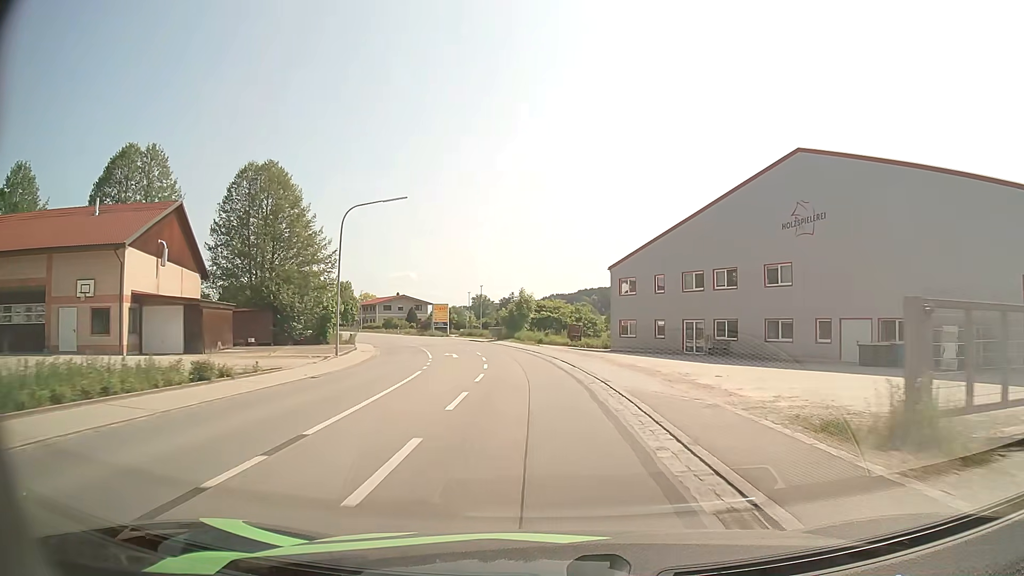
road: secondary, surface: asphalt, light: Day
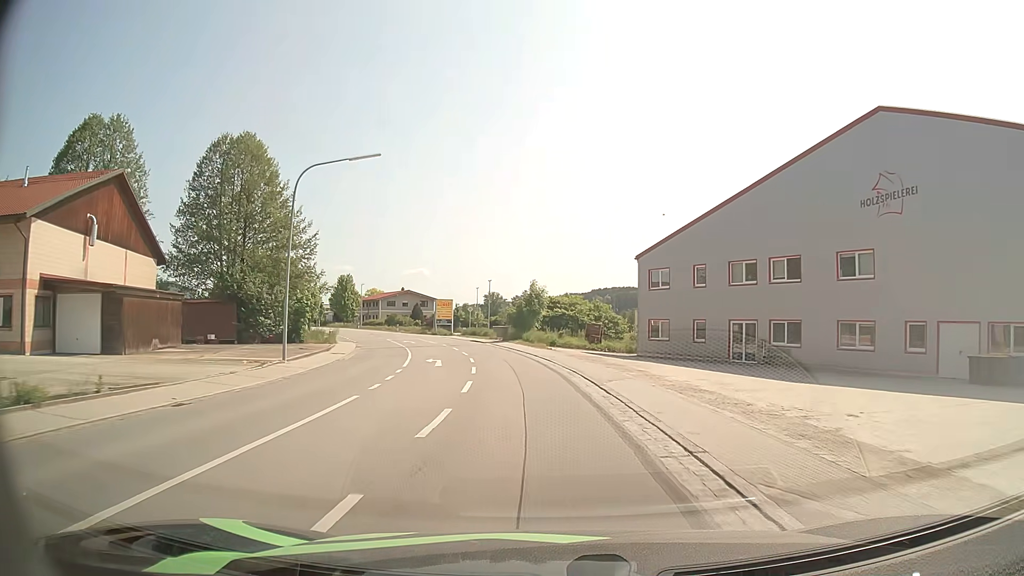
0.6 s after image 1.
(0.0, +8.8) m; -1°
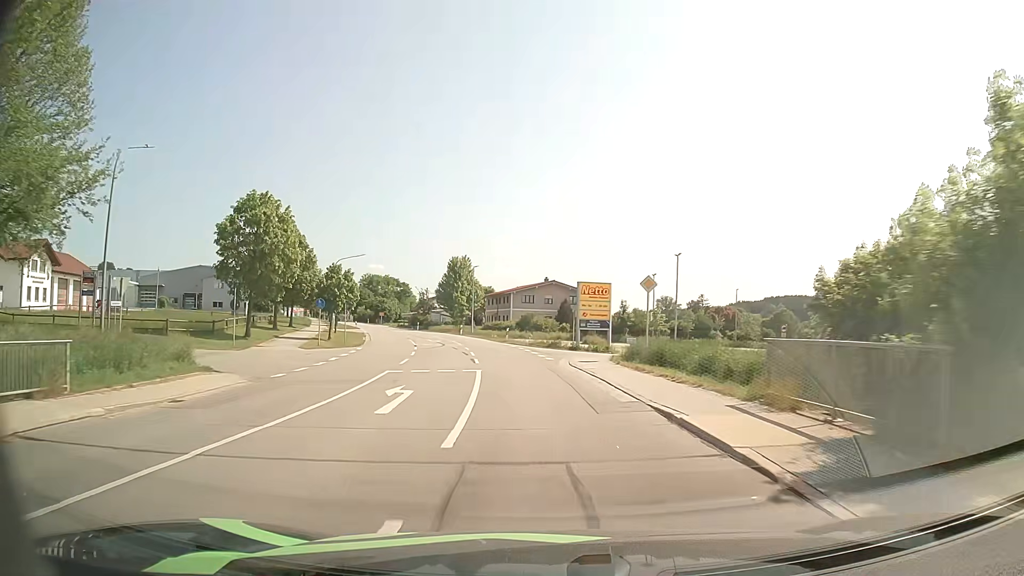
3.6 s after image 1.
(-4.8, +42.5) m; -14°
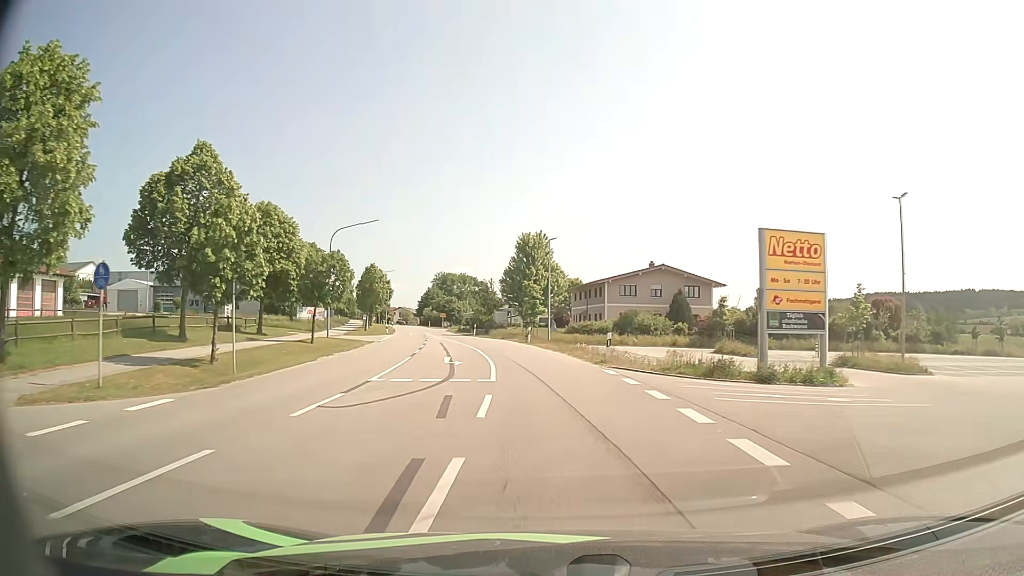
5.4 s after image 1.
(-1.8, +26.3) m; -7°
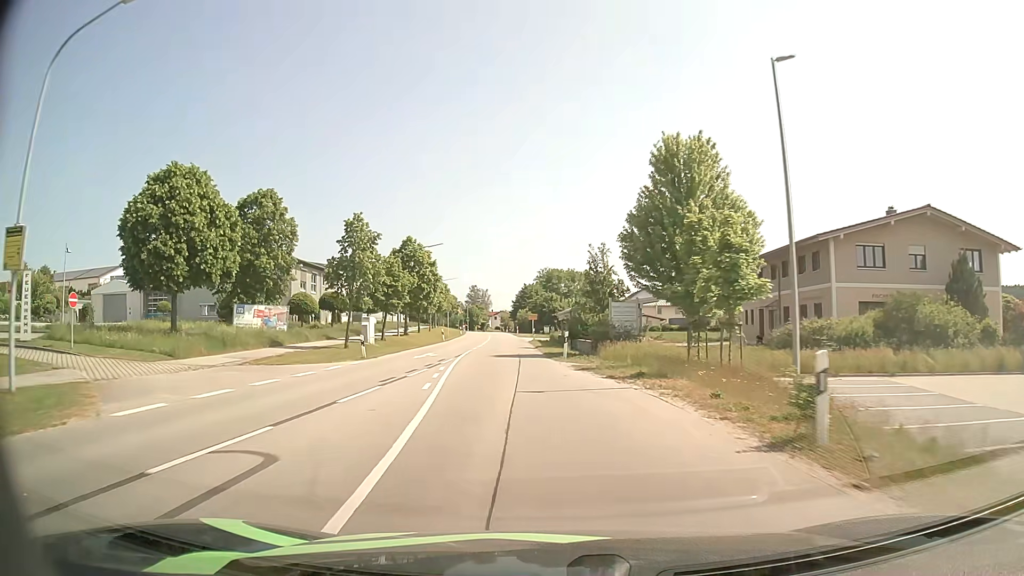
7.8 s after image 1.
(-2.9, +36.6) m; -9°
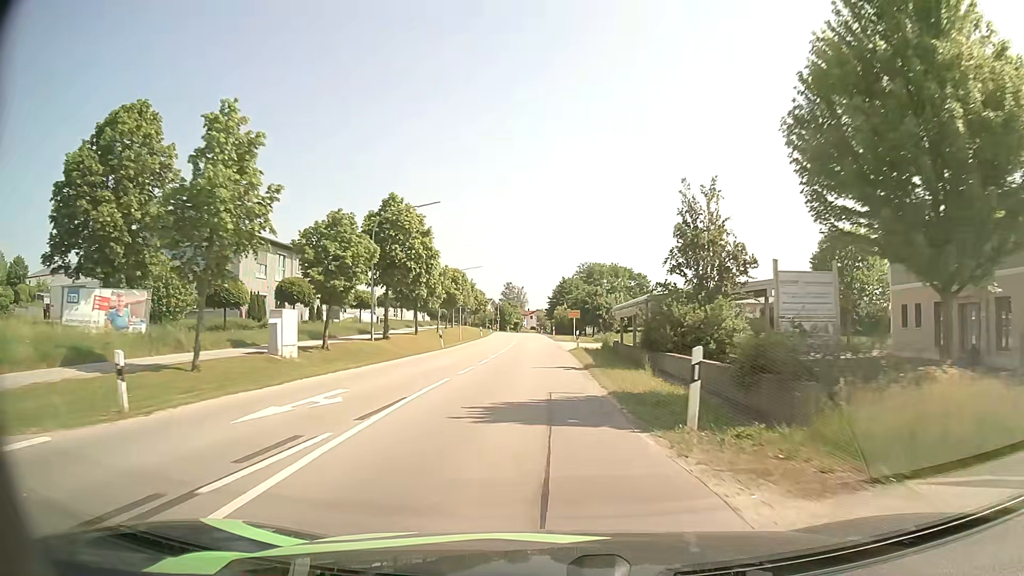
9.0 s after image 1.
(-0.8, +19.0) m; -4°
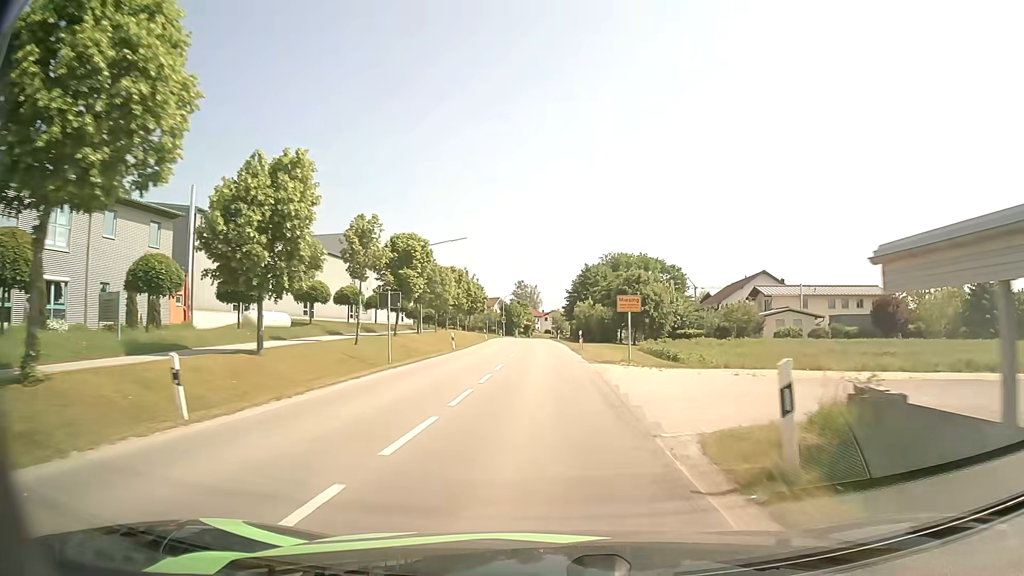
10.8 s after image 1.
(-0.4, +29.3) m; -1°
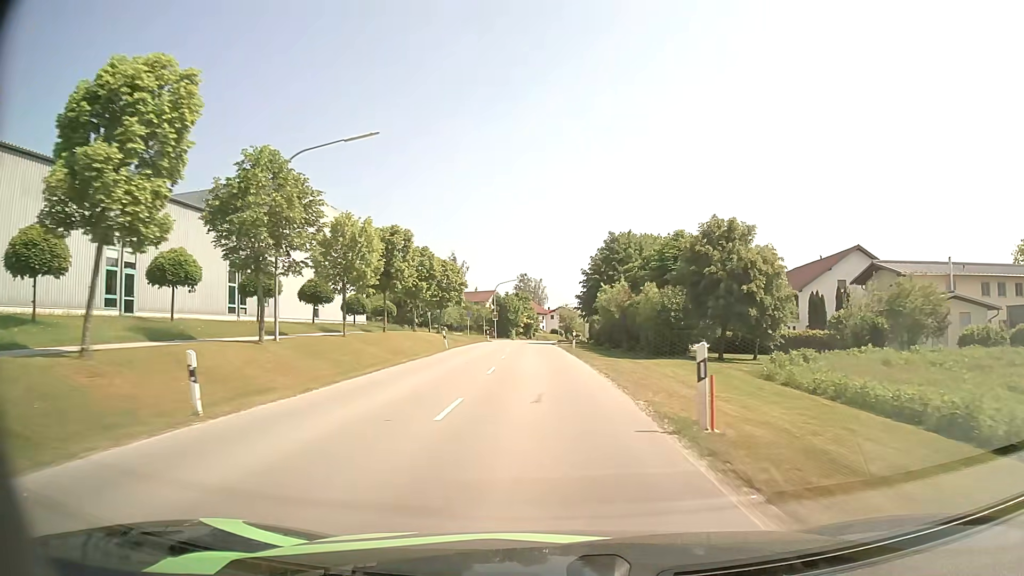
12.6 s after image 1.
(-0.1, +29.5) m; 0°
(0, +10) (0, +20) (-1, +30) (-1, +40) (-1, +50) (-1, +60) (-1, +70) (-1, +80) (0, +90) (+1, +100) m
